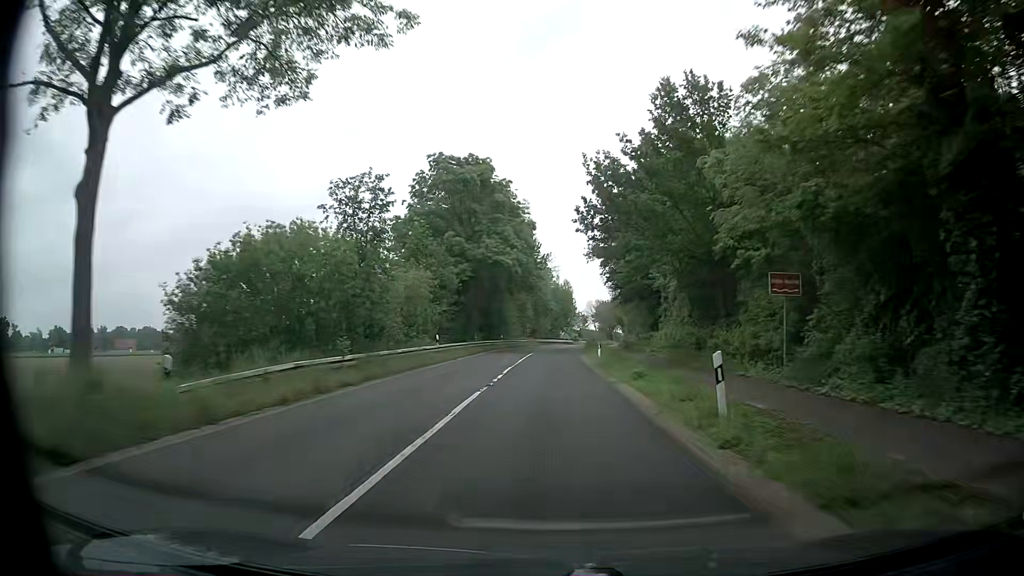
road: secondary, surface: asphalt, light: Day
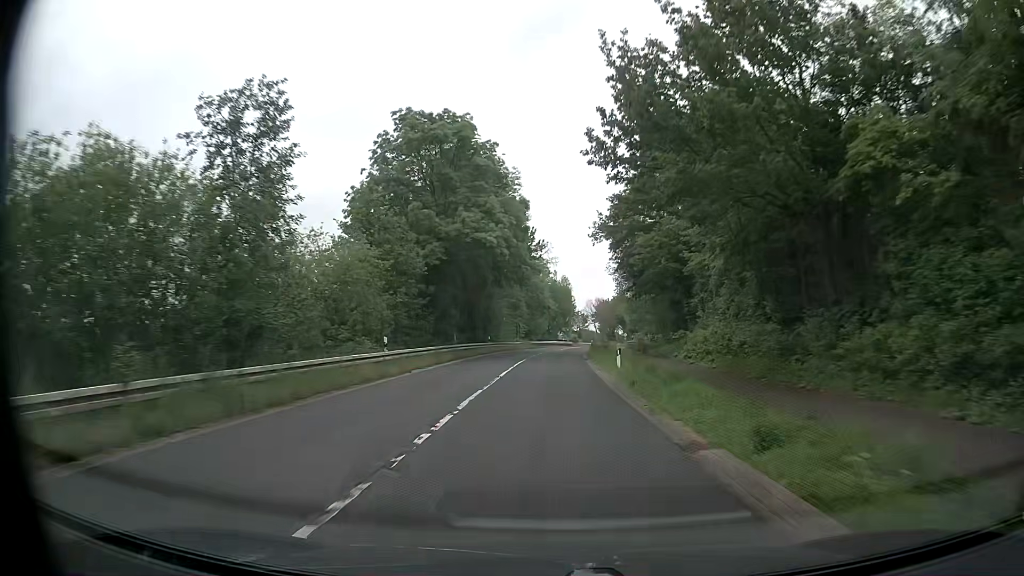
(0.0, +11.2) m; 0°
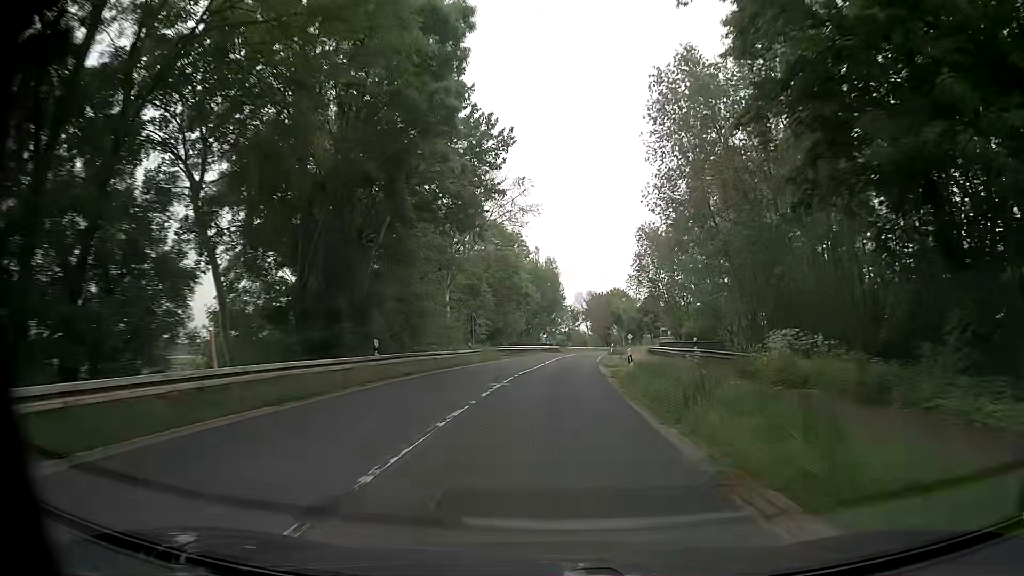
(+0.2, +33.7) m; +1°
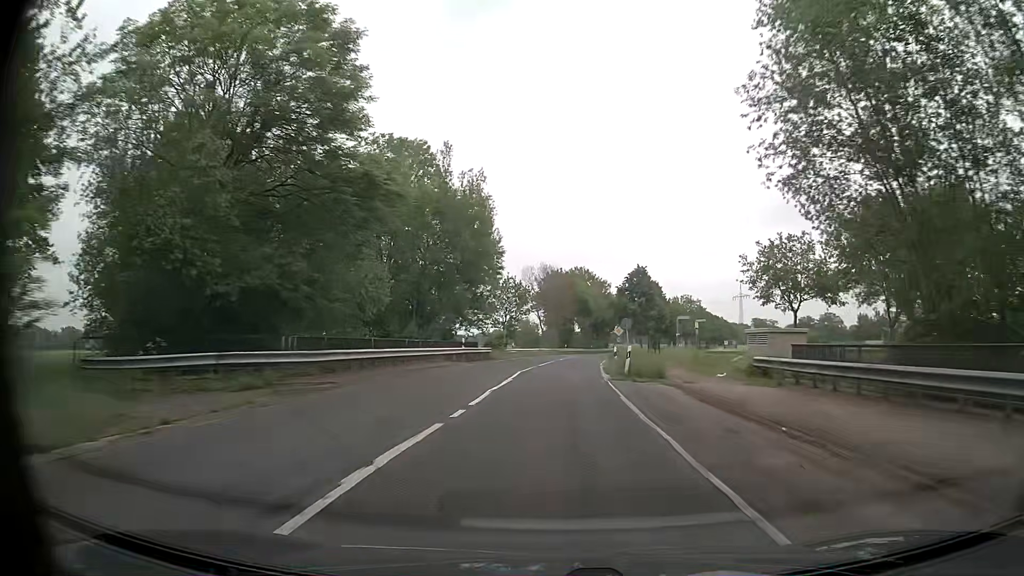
(+1.6, +45.1) m; +4°
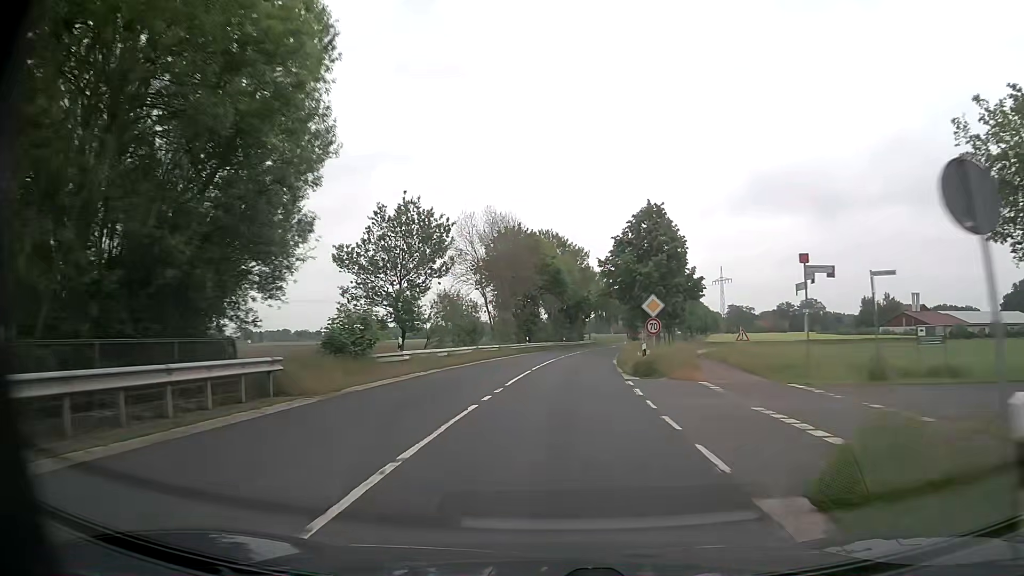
(+1.0, +33.9) m; +3°
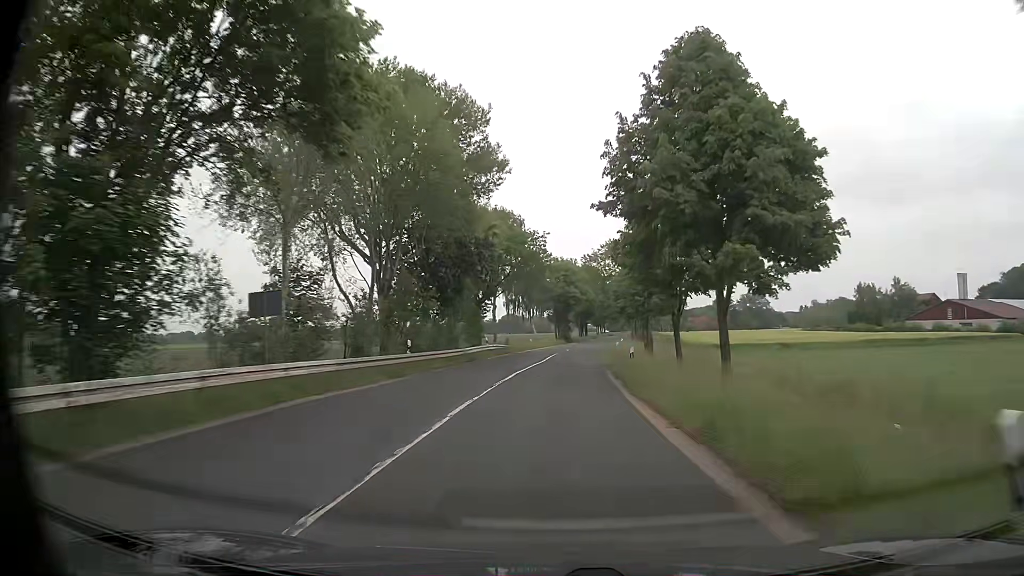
(+3.8, +56.5) m; +8°
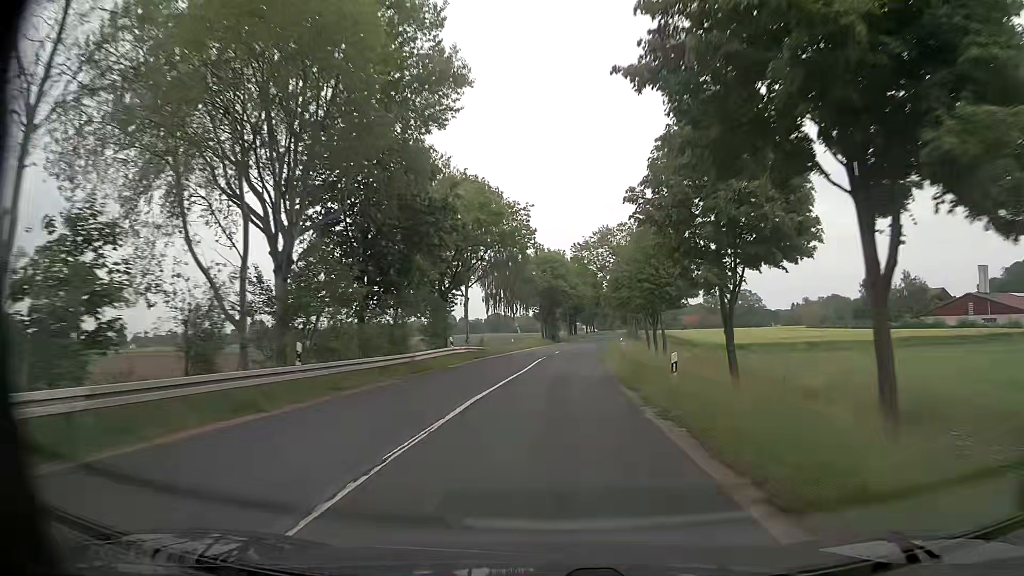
(0.0, +11.3) m; +1°
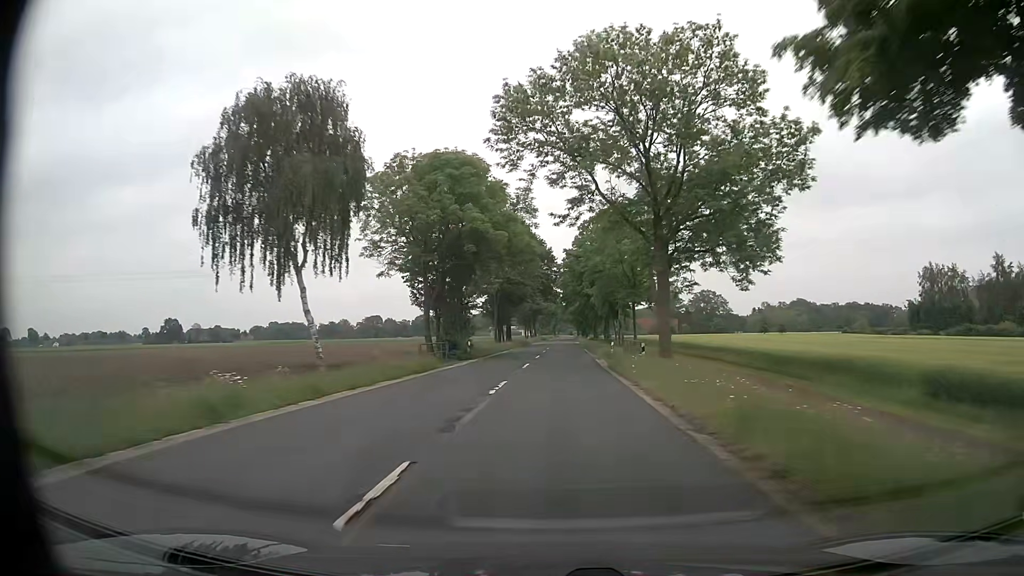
(+2.5, +56.4) m; +5°
(0, +10) (0, +20) (+1, +30) (+1, +40) (+1, +50) (+2, +60) (+2, +70) (+2, +80) (+3, +90) (+3, +100) m
